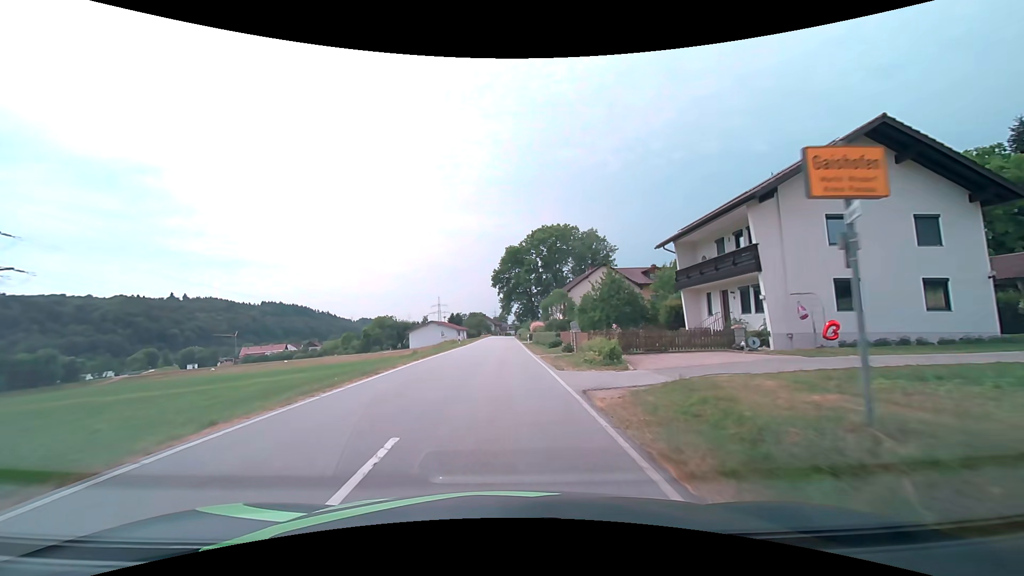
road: secondary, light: Day
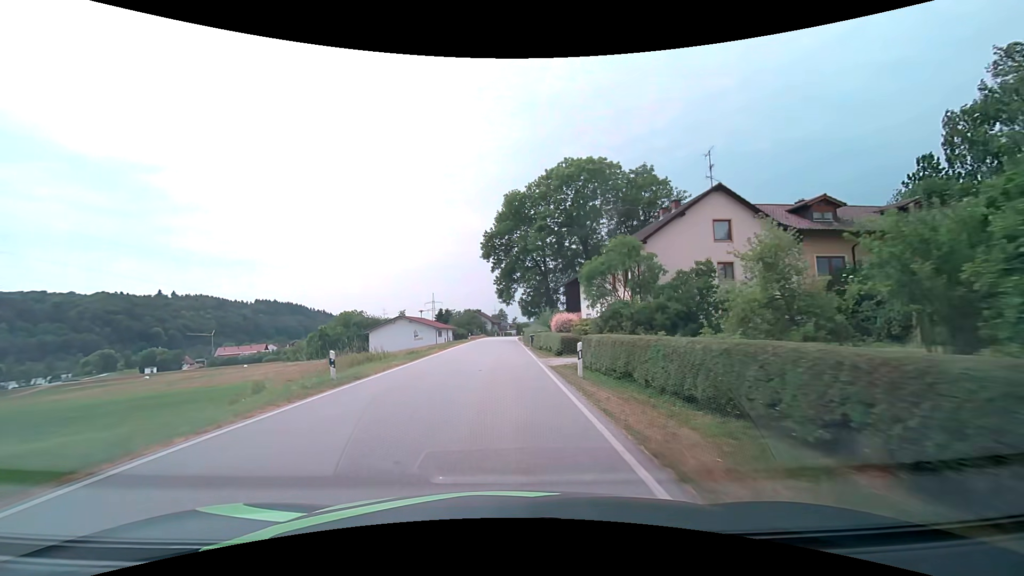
(0.0, +36.4) m; 0°
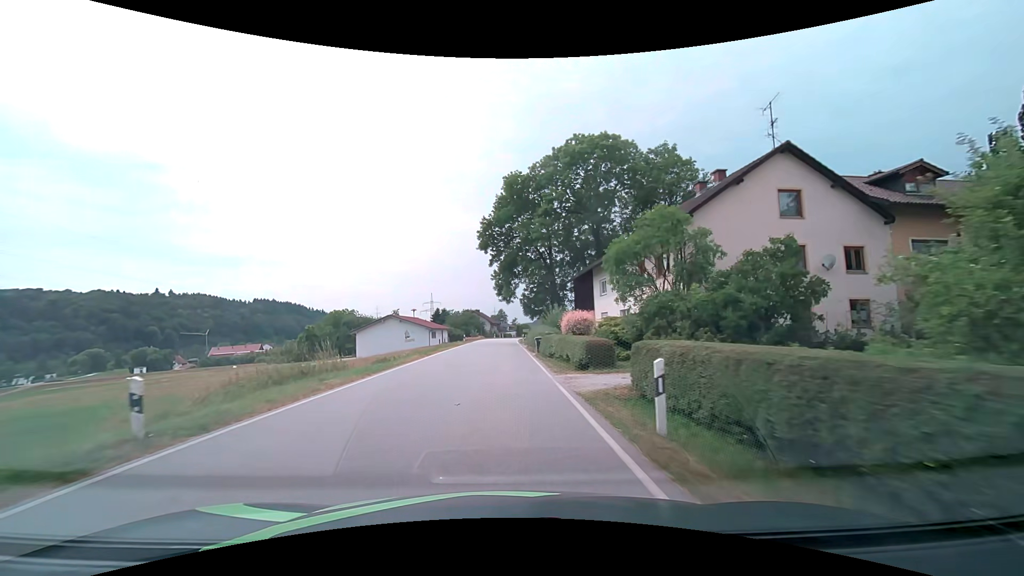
(0.0, +7.4) m; 0°
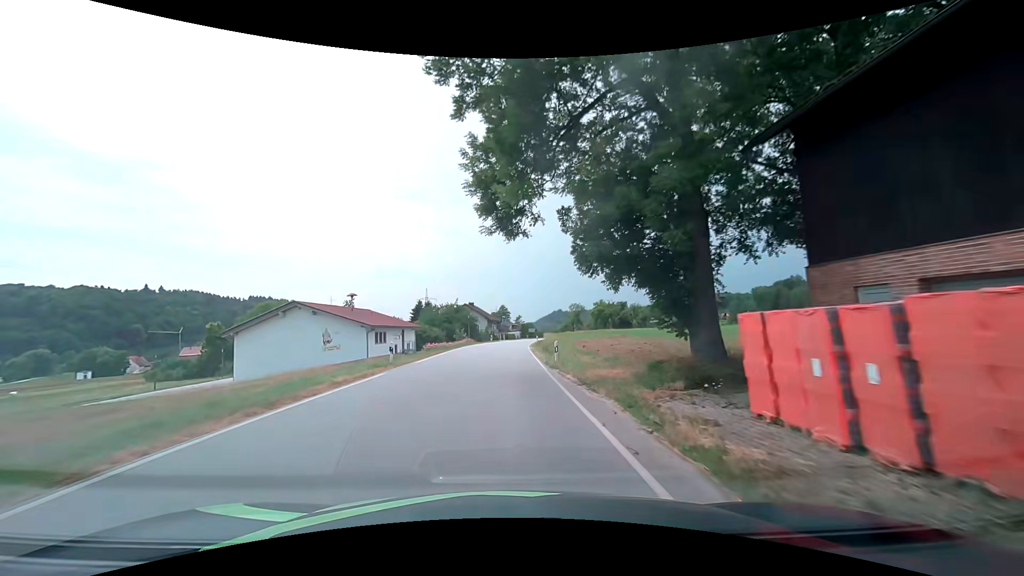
(-0.1, +37.2) m; -1°
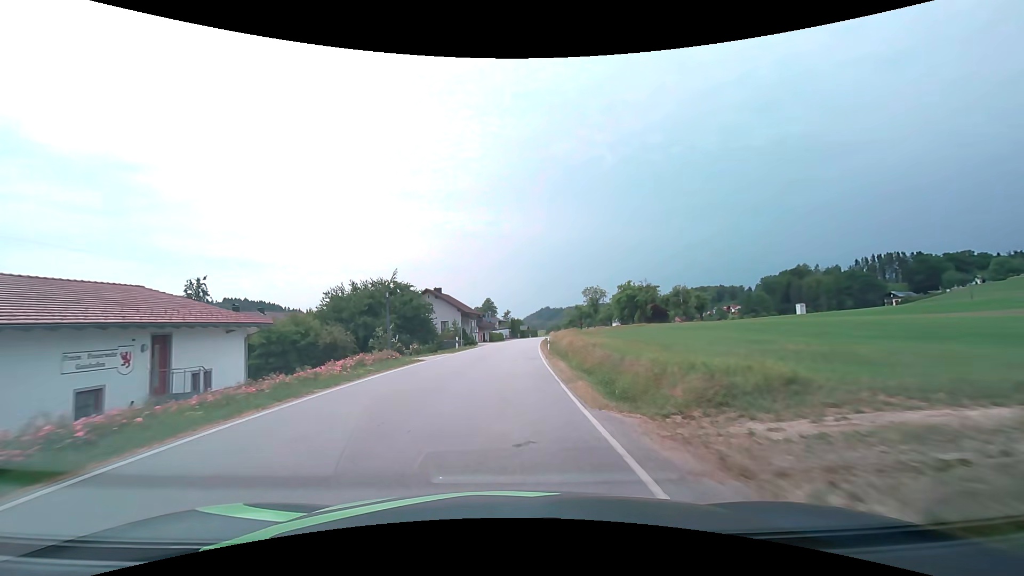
(+0.6, +38.2) m; +2°
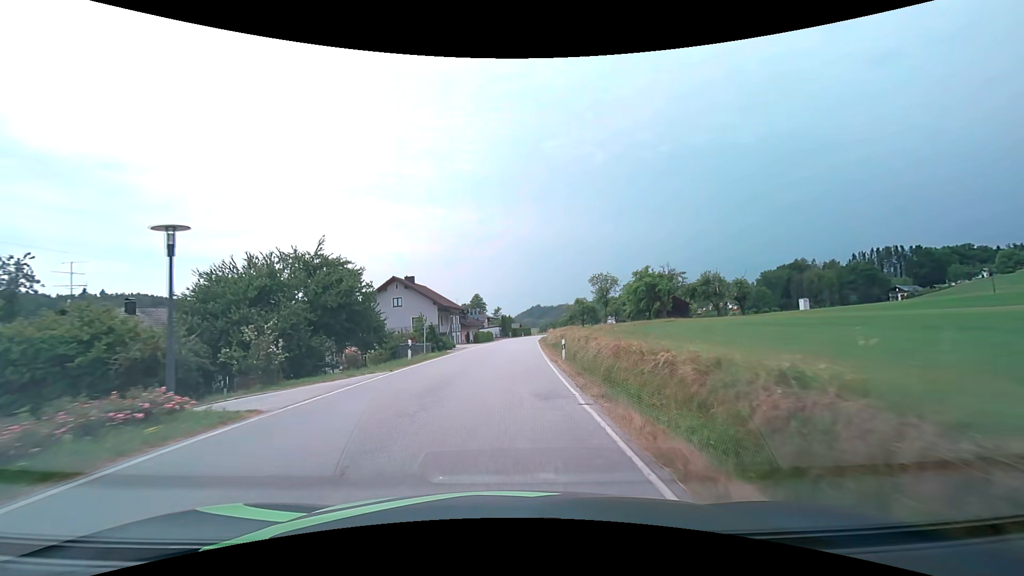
(+0.1, +15.6) m; +1°
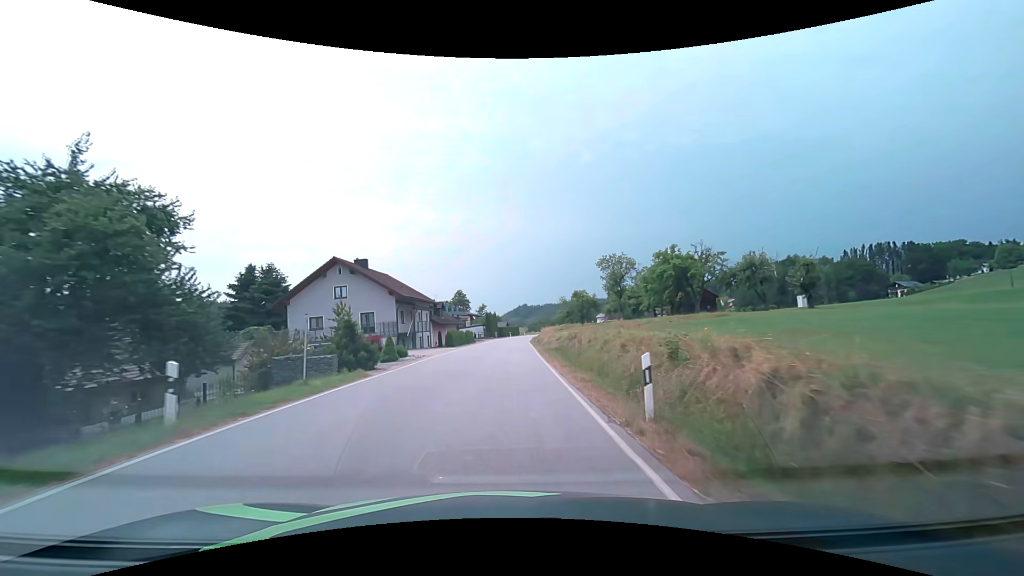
(+0.2, +15.4) m; +1°
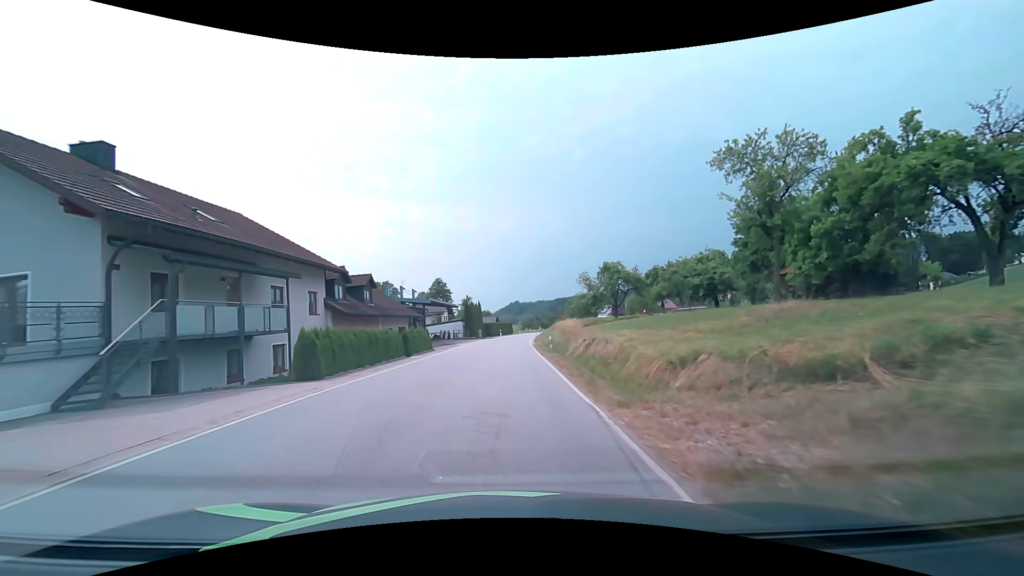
(+0.6, +30.3) m; +1°
(0, +10) (0, +20) (0, +30) (0, +40) (0, +50) (+1, +60) (+2, +70) (+3, +80) (+5, +90) (+7, +100) m
